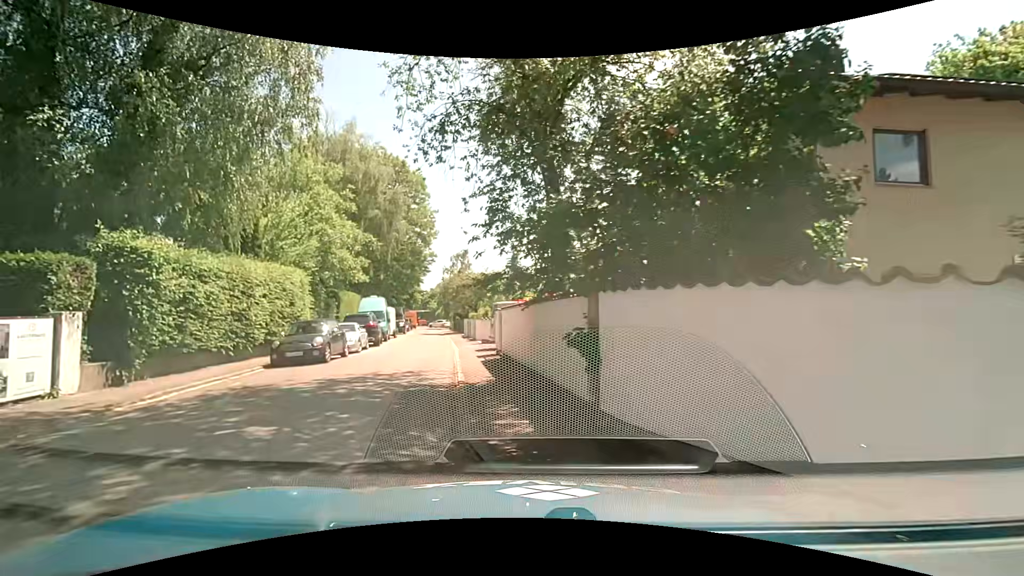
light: Day
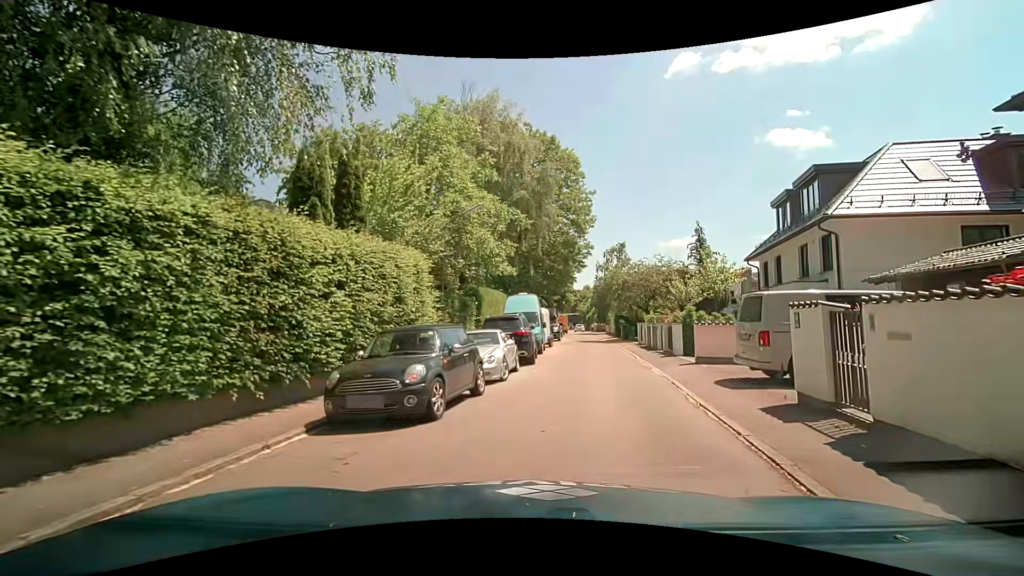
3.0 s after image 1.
(-2.7, +9.0) m; -18°
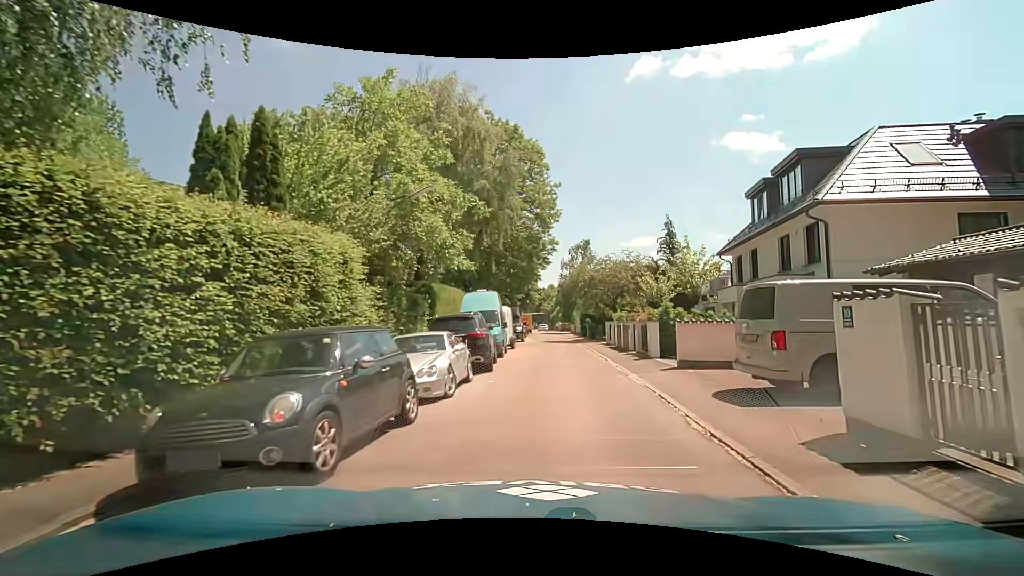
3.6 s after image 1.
(0.0, +2.6) m; +4°
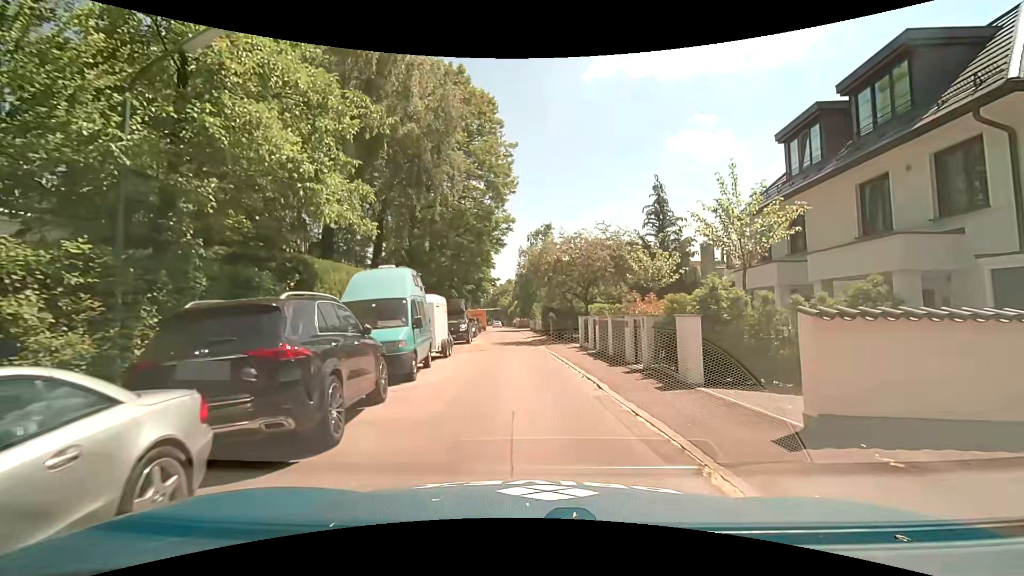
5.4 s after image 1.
(+0.4, +8.9) m; +4°
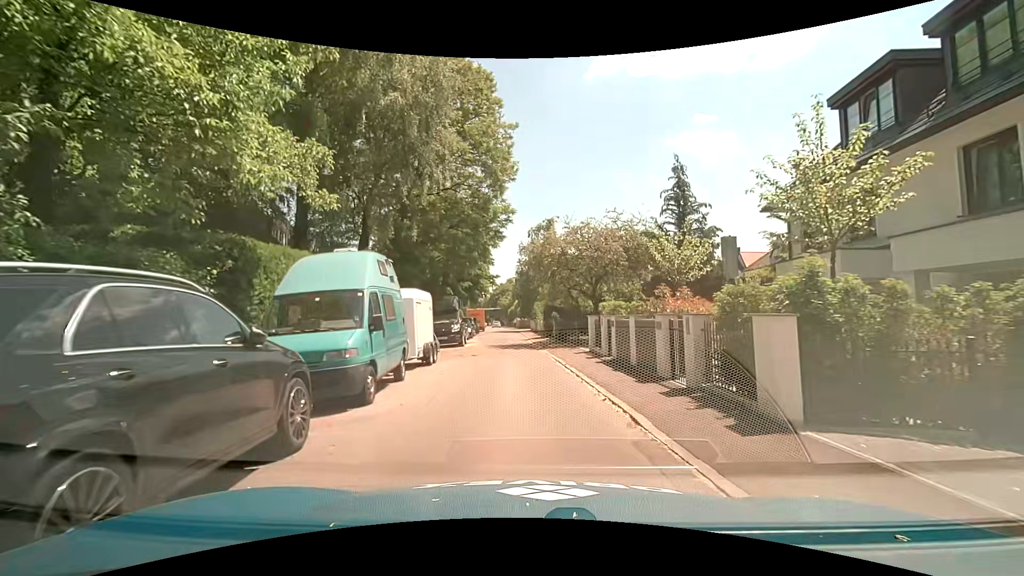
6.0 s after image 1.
(0.0, +3.3) m; +1°
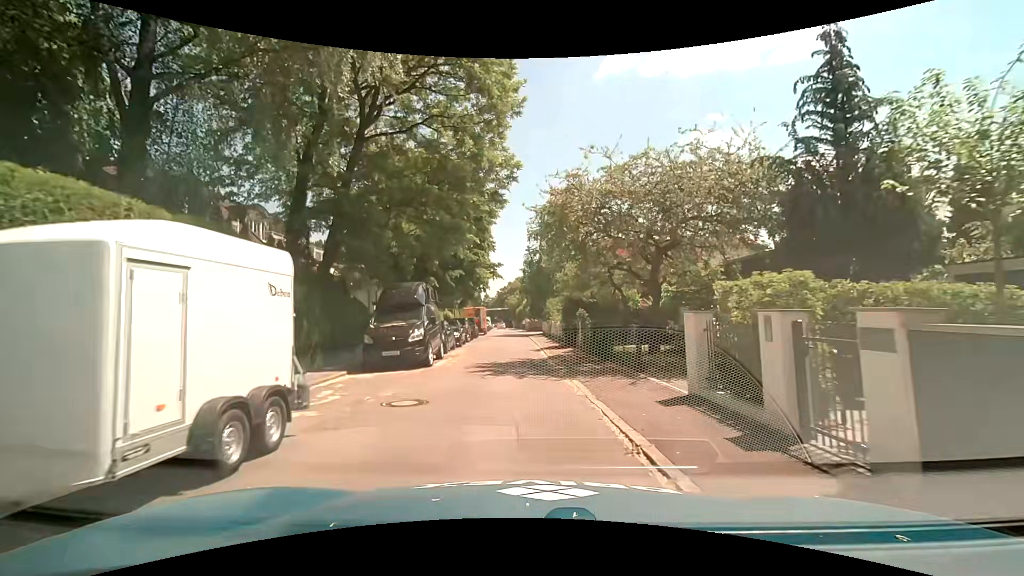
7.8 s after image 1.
(-0.3, +10.8) m; -2°
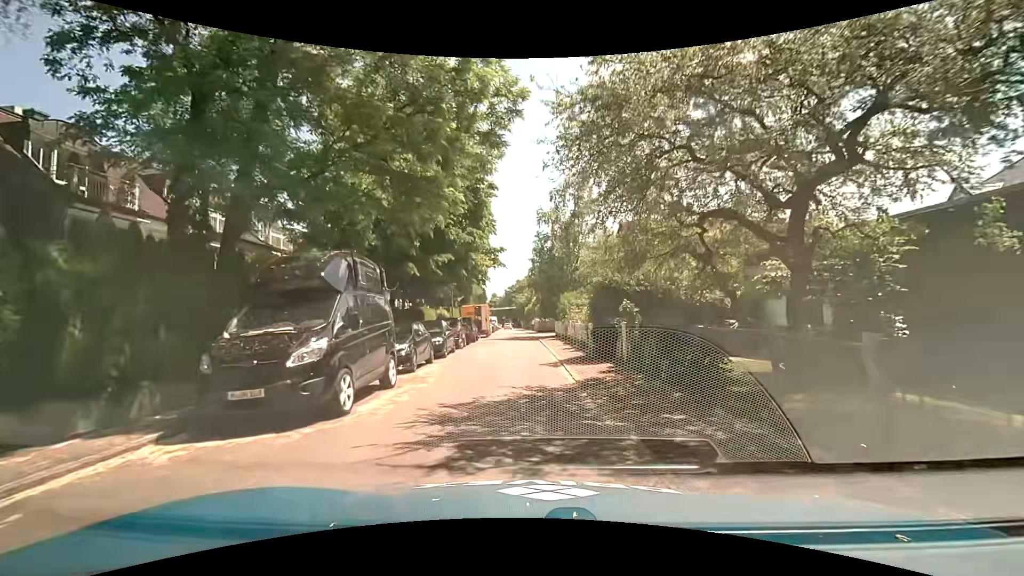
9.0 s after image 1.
(-0.1, +7.7) m; -1°
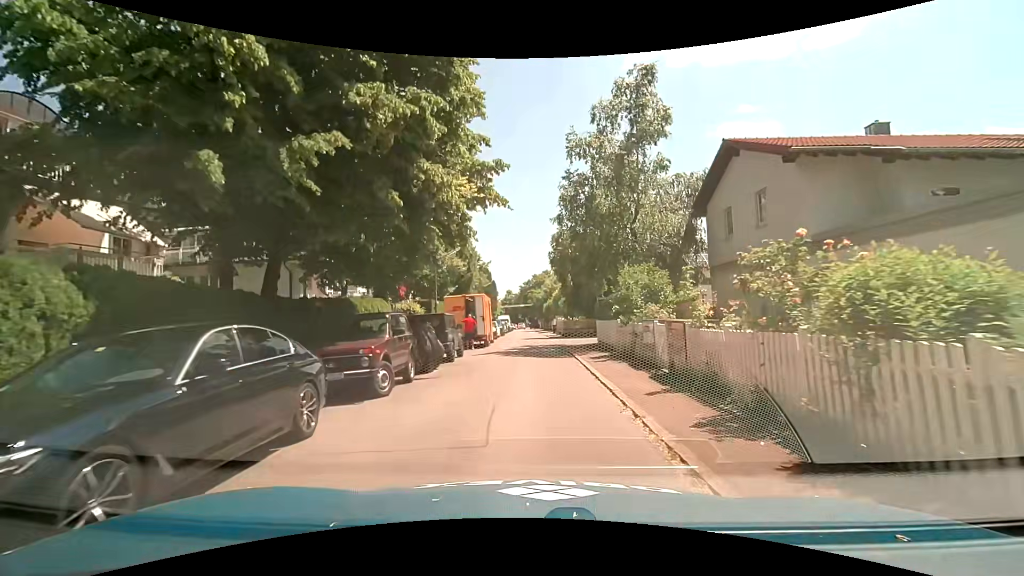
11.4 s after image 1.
(-0.3, +15.8) m; -4°
